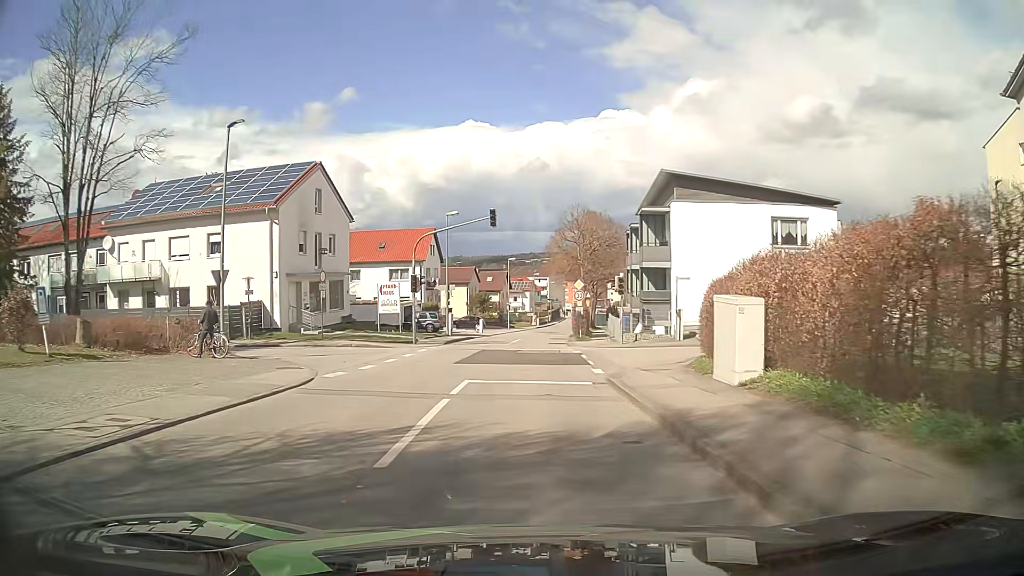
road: unclassified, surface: asphalt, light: Day
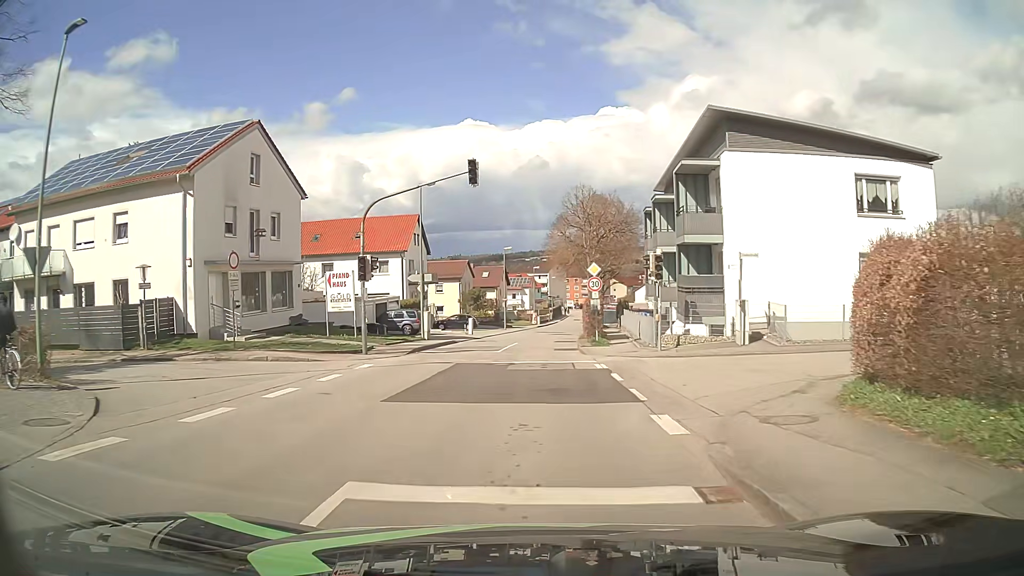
(-0.1, +9.6) m; 0°
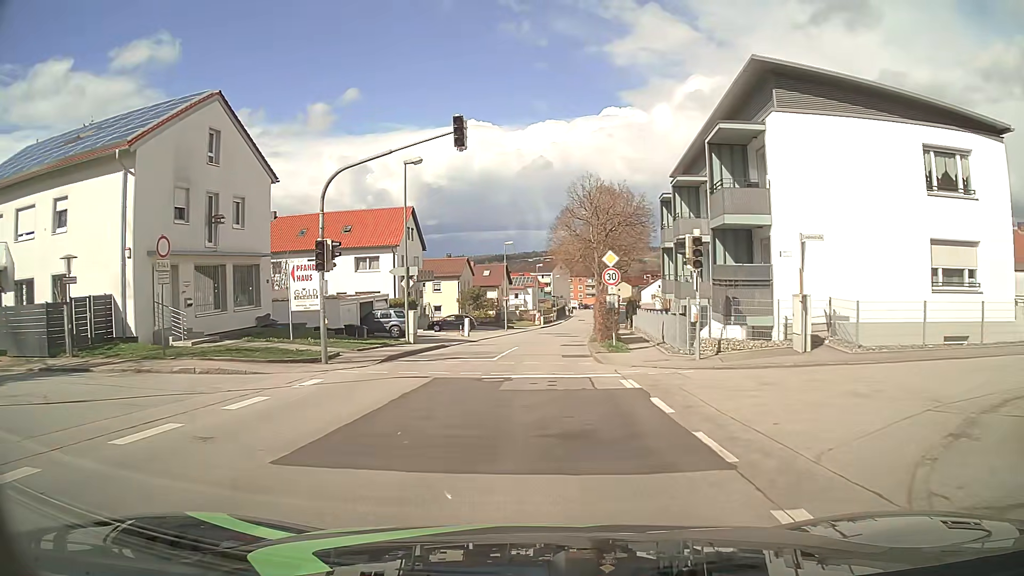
(0.0, +4.8) m; 0°
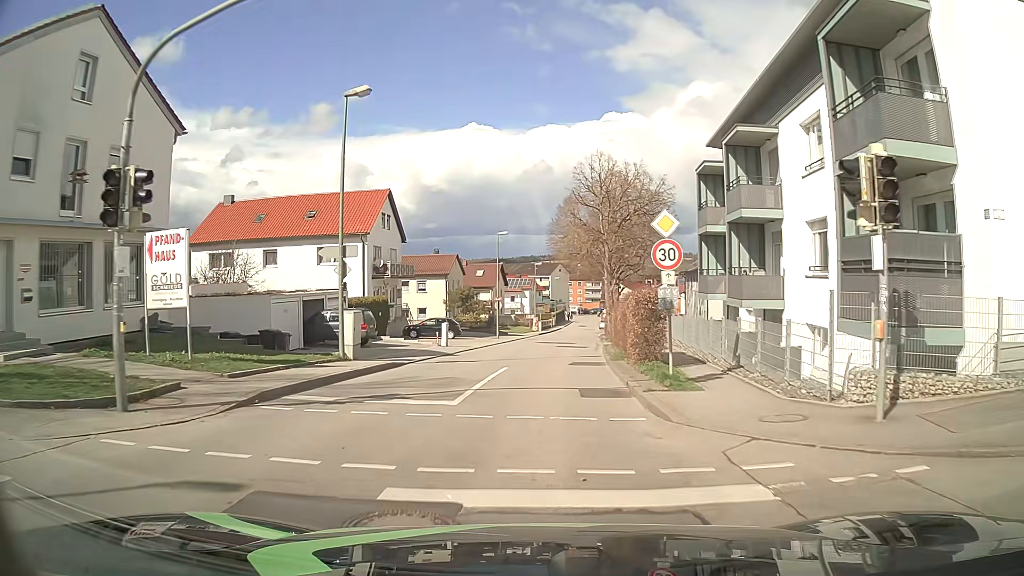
(0.0, +9.6) m; +1°
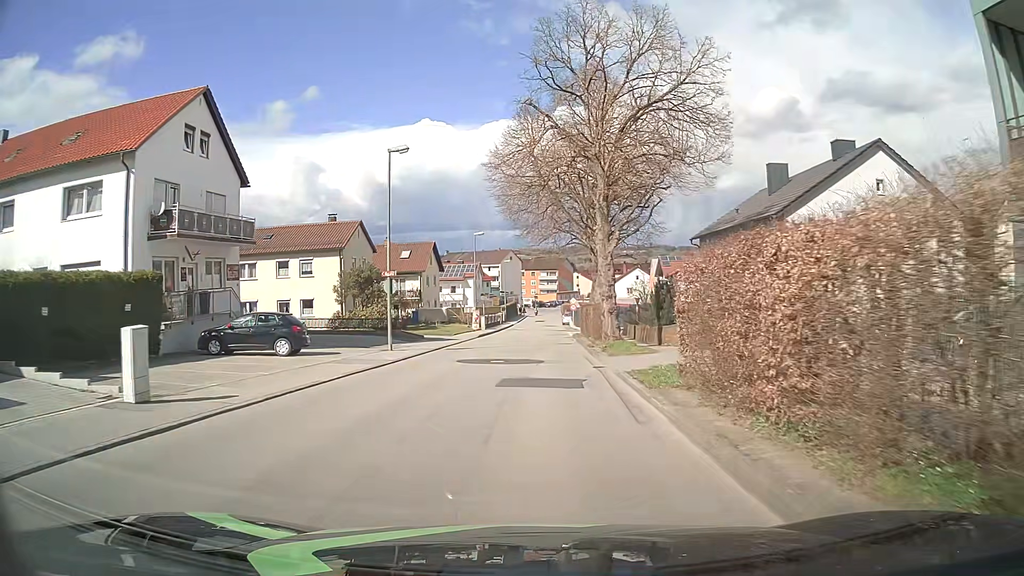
(+0.7, +24.1) m; +3°
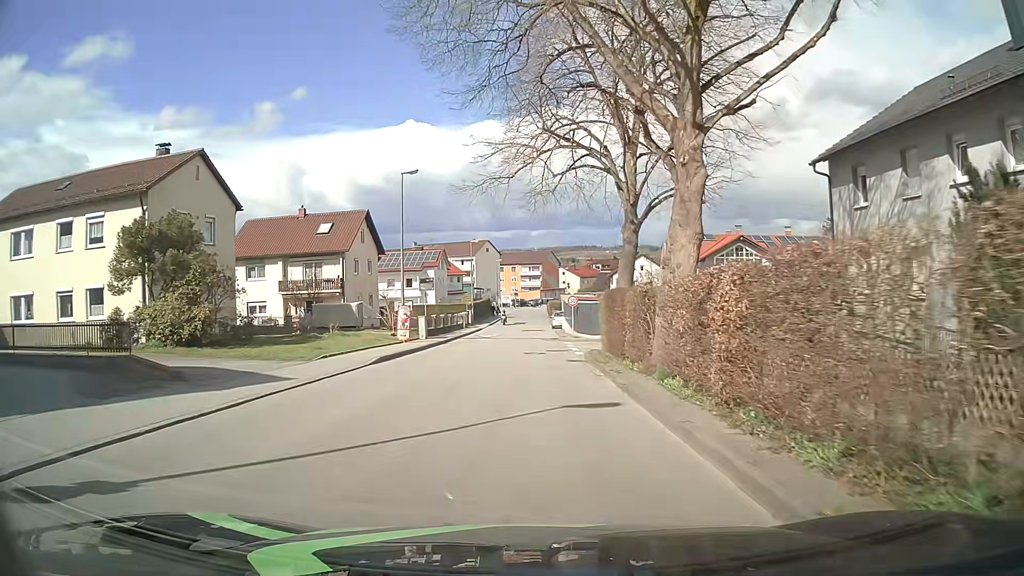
(+0.7, +24.2) m; +2°
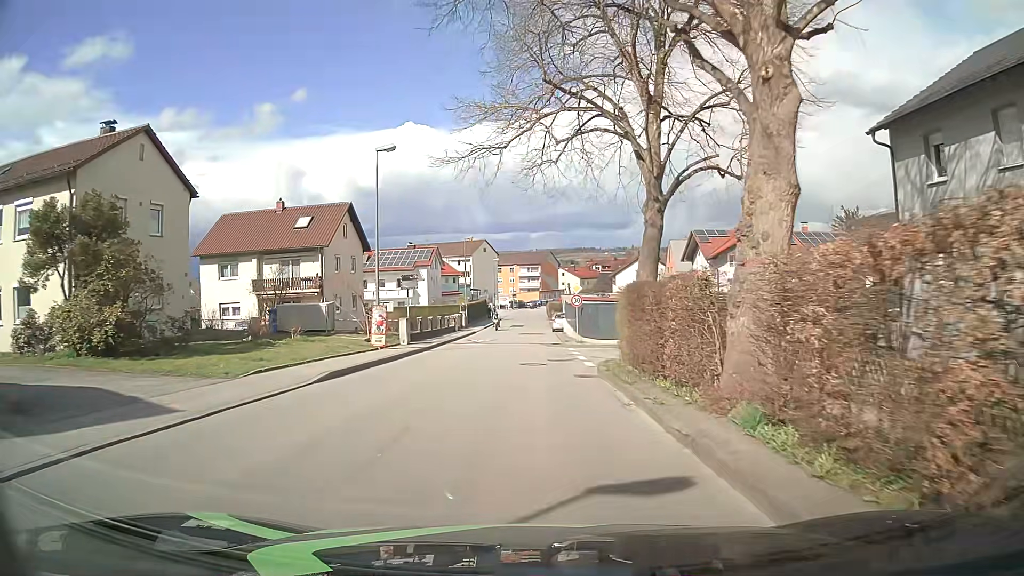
(-0.1, +4.8) m; 0°
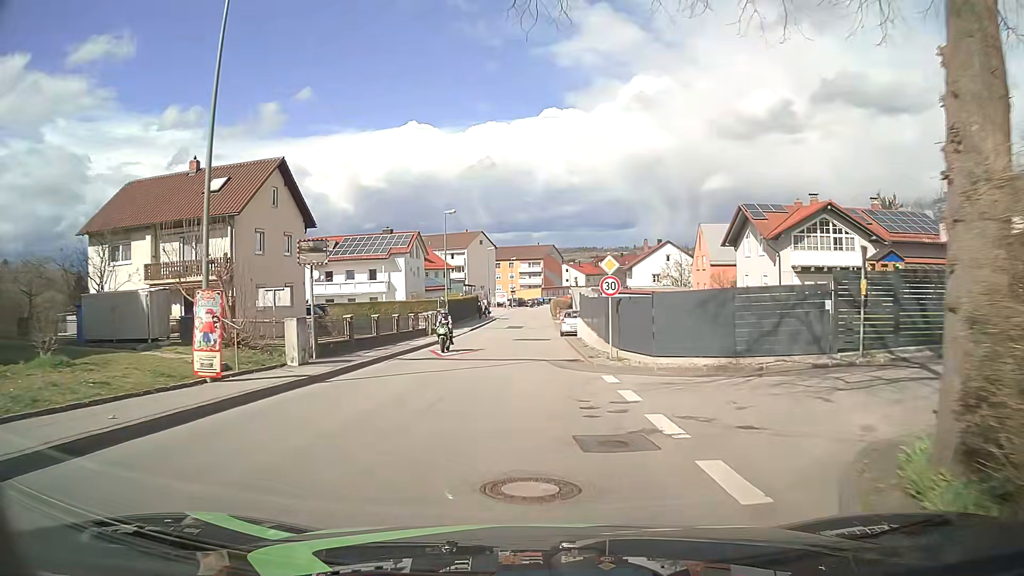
(0.0, +14.5) m; 0°
(0, +10) (0, +20) (-1, +30) (-1, +40) (-1, +50) (0, +60) (0, +70) (0, +80) (+1, +90) (+2, +100) m
